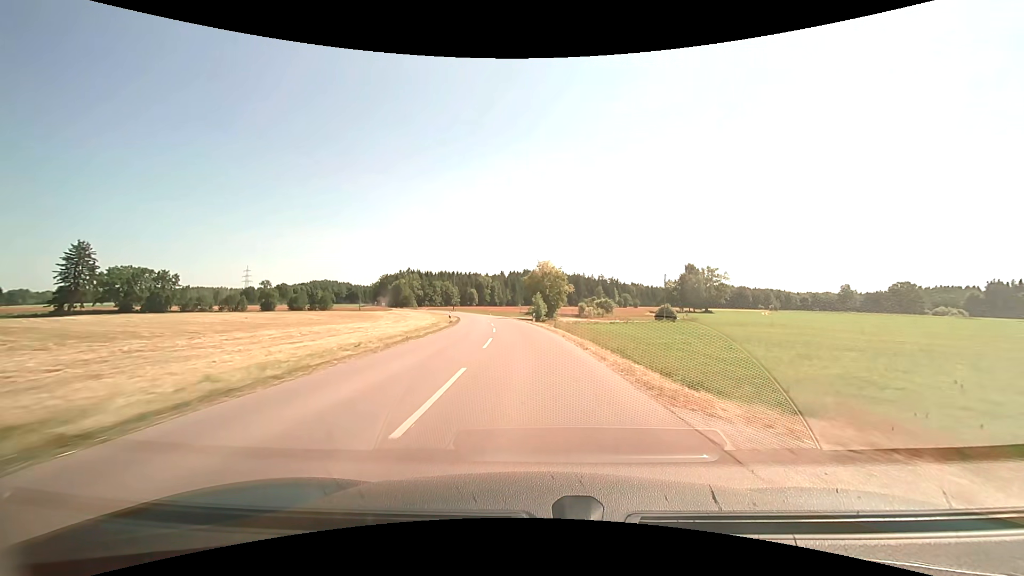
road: tertiary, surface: asphalt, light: Day
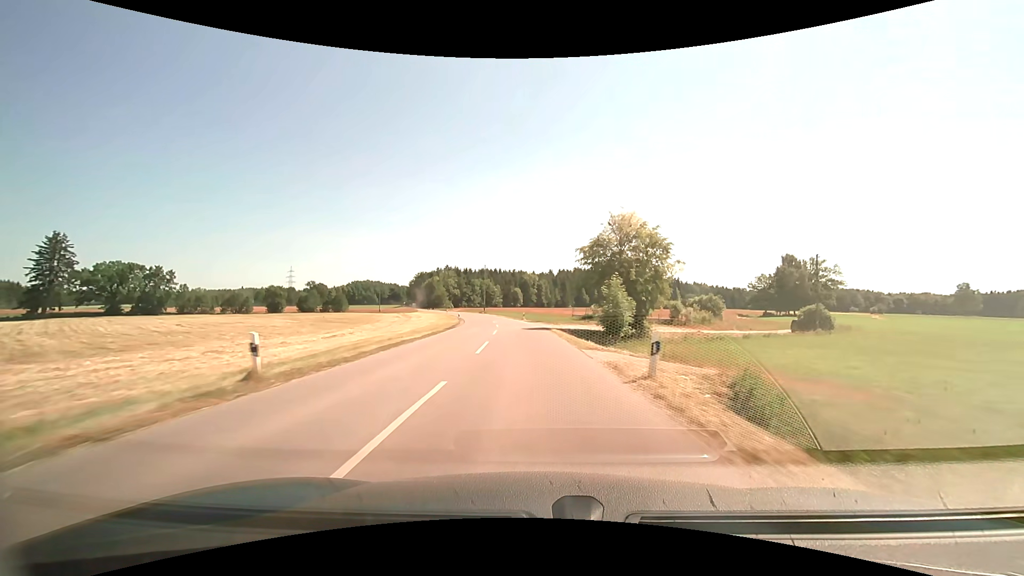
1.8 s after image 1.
(-1.5, +38.0) m; -5°
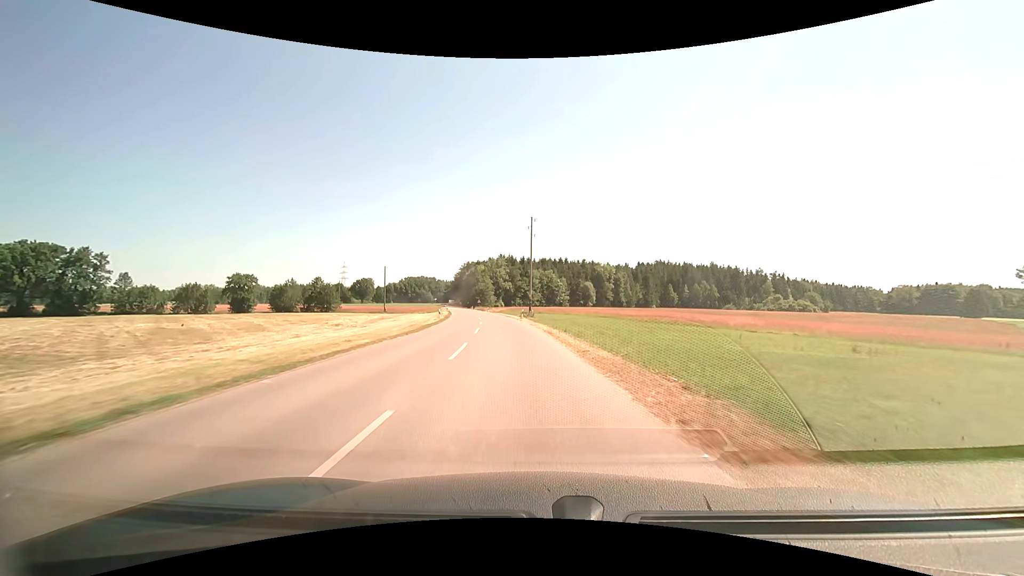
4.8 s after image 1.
(-4.2, +62.7) m; -8°
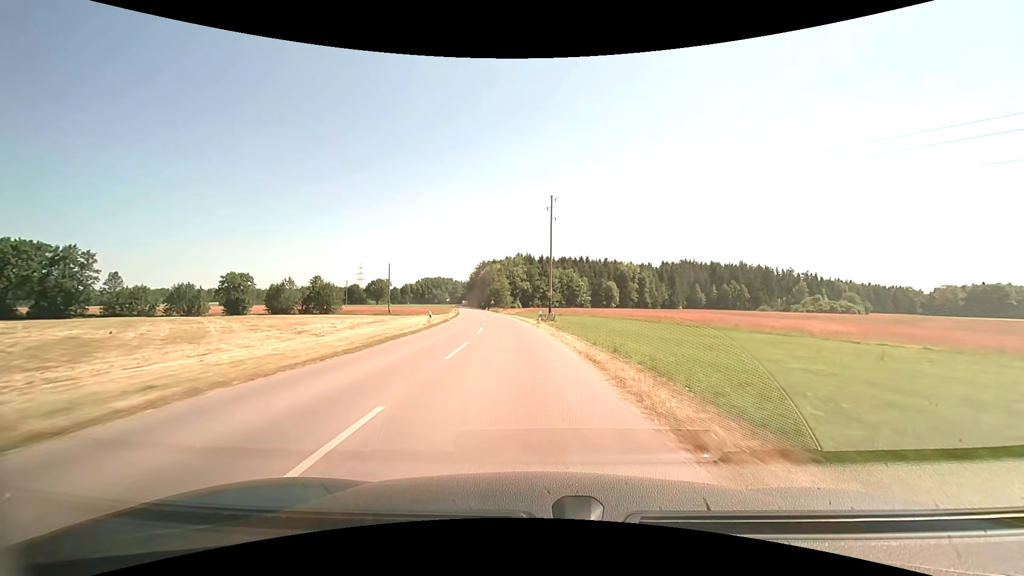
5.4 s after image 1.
(-0.2, +11.7) m; -2°
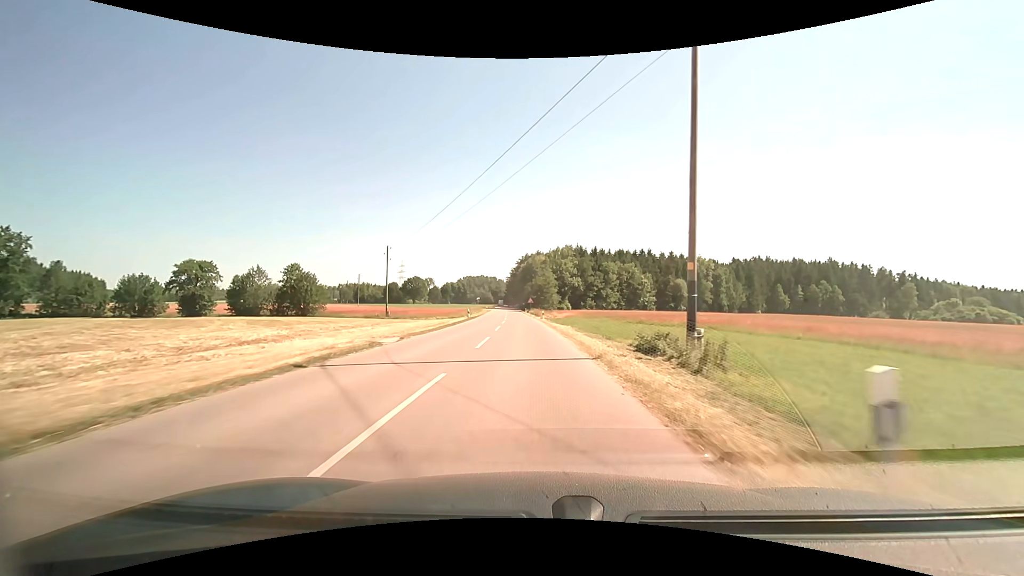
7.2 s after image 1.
(-1.6, +32.5) m; -5°
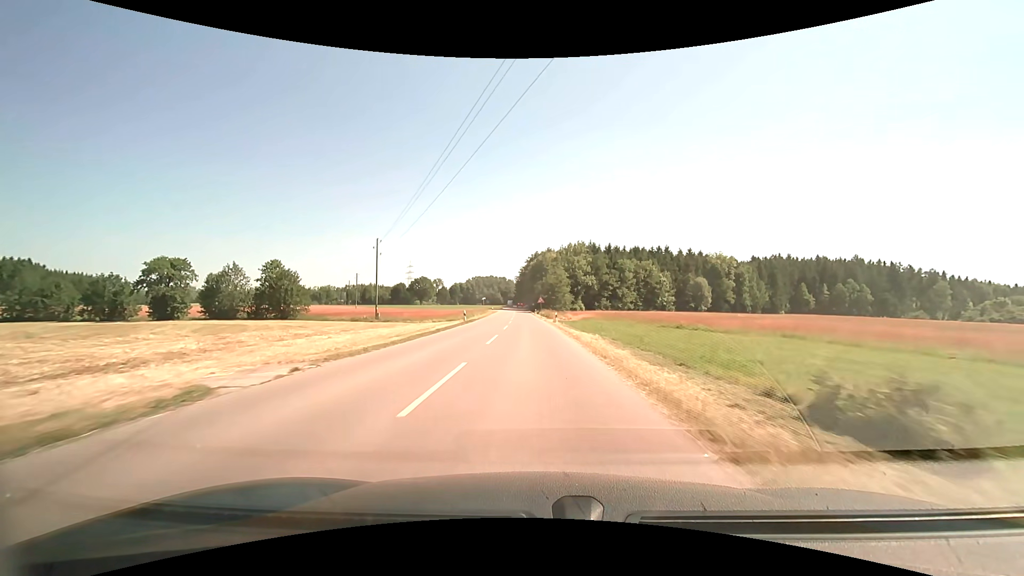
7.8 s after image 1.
(-0.1, +9.8) m; -1°
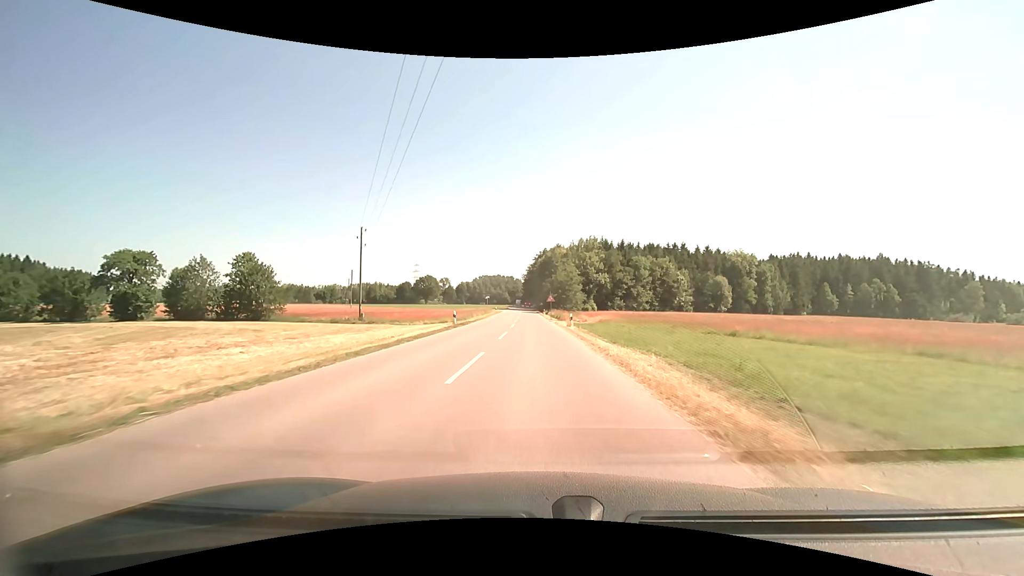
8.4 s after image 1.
(-0.1, +9.3) m; -1°
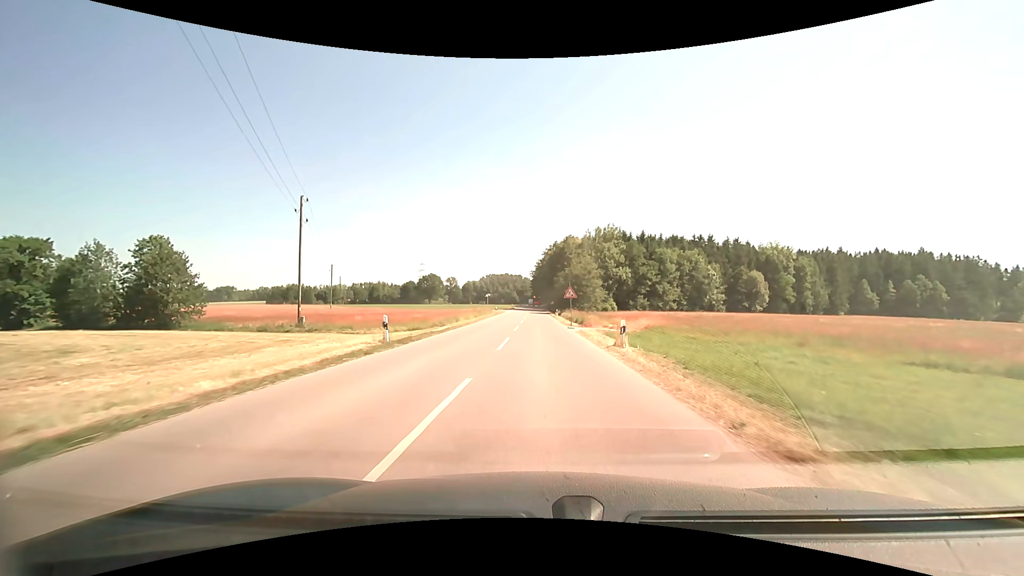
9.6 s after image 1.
(-0.1, +17.2) m; -1°
(0, +10) (0, +20) (0, +30) (0, +40) (0, +50) (0, +60) (0, +70) (0, +80) (0, +90) (0, +100) m
